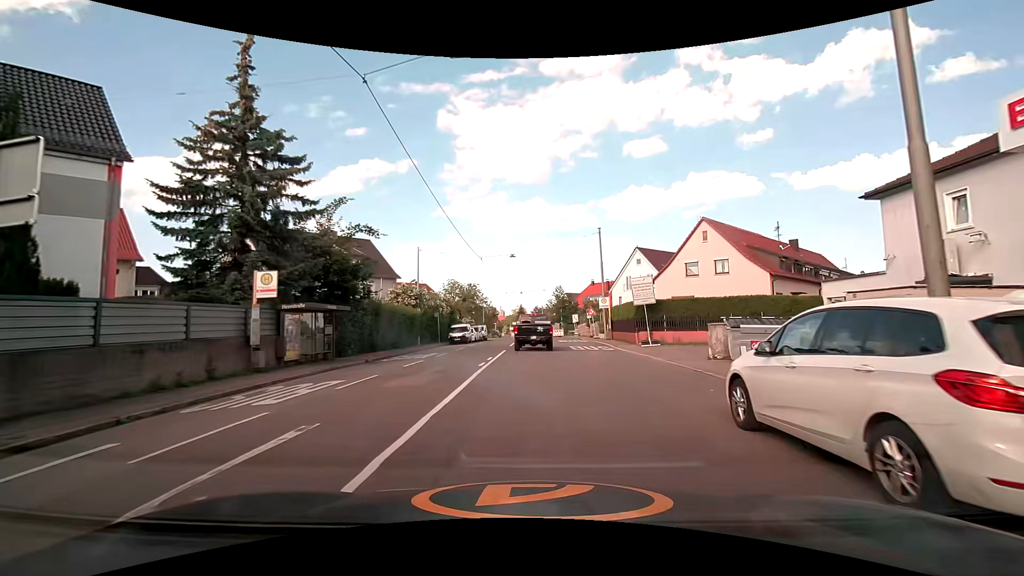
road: tertiary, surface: asphalt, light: Day
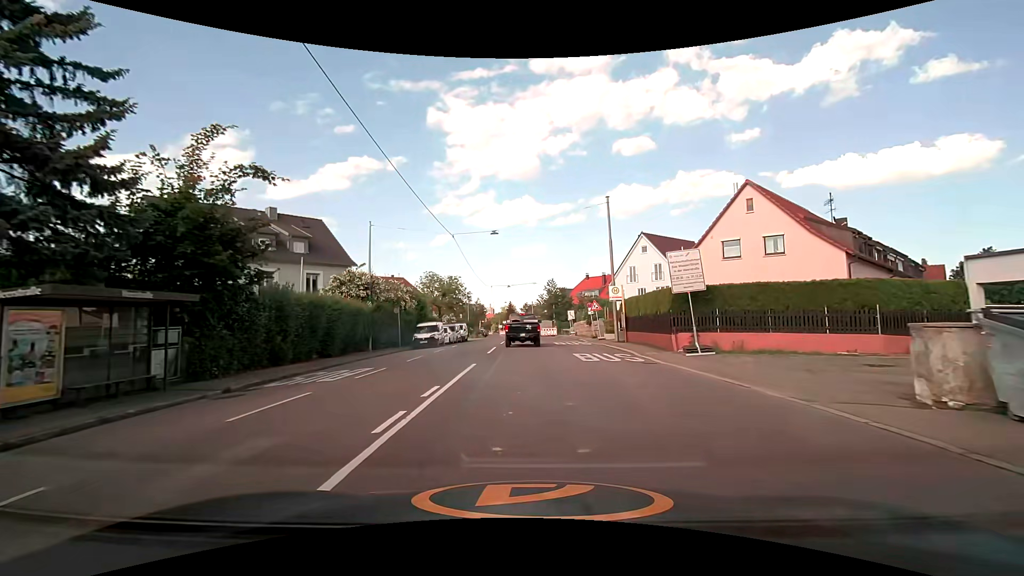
(+0.2, +10.1) m; +2°
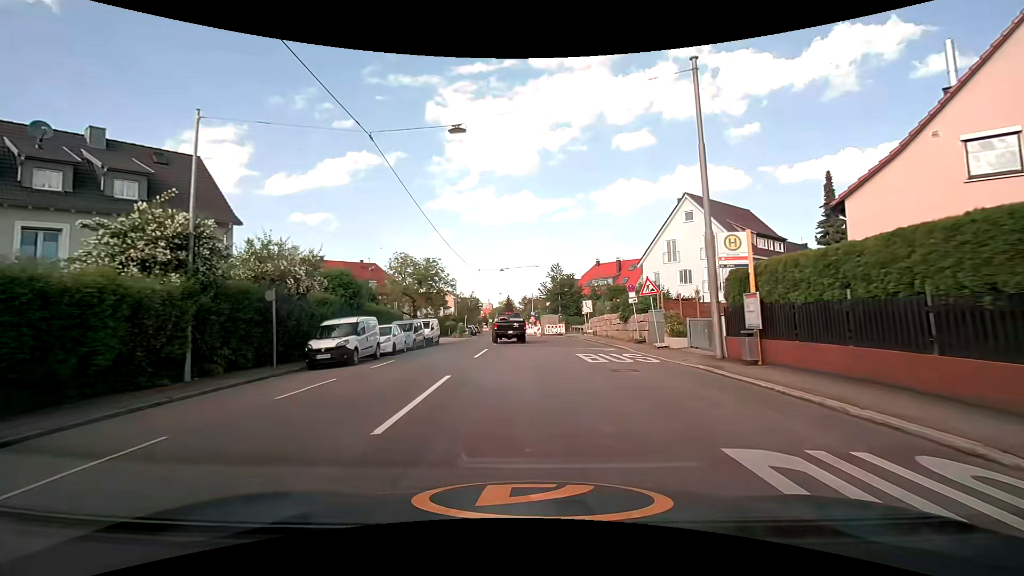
(-0.2, +16.9) m; 0°
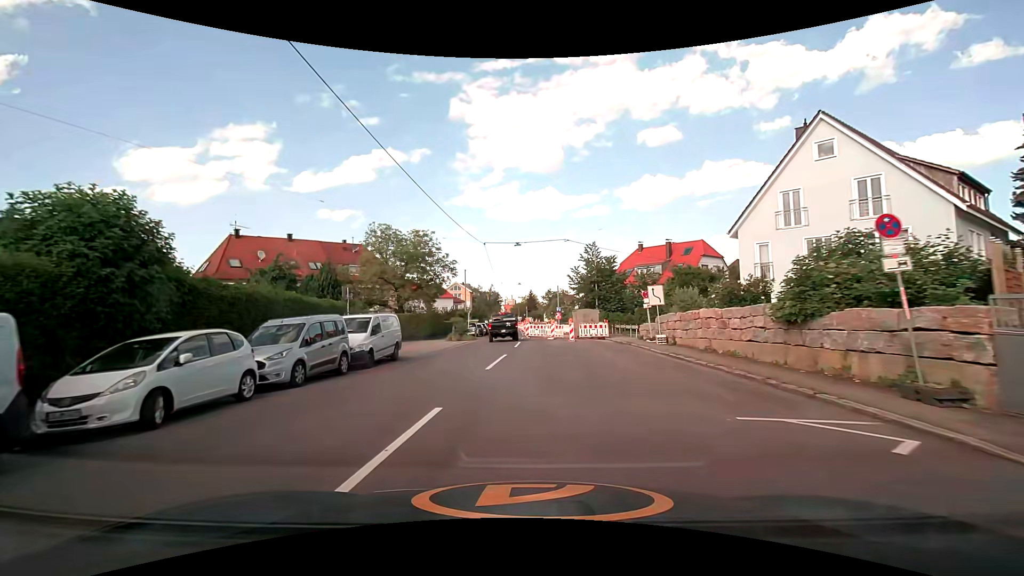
(-0.2, +16.4) m; -2°
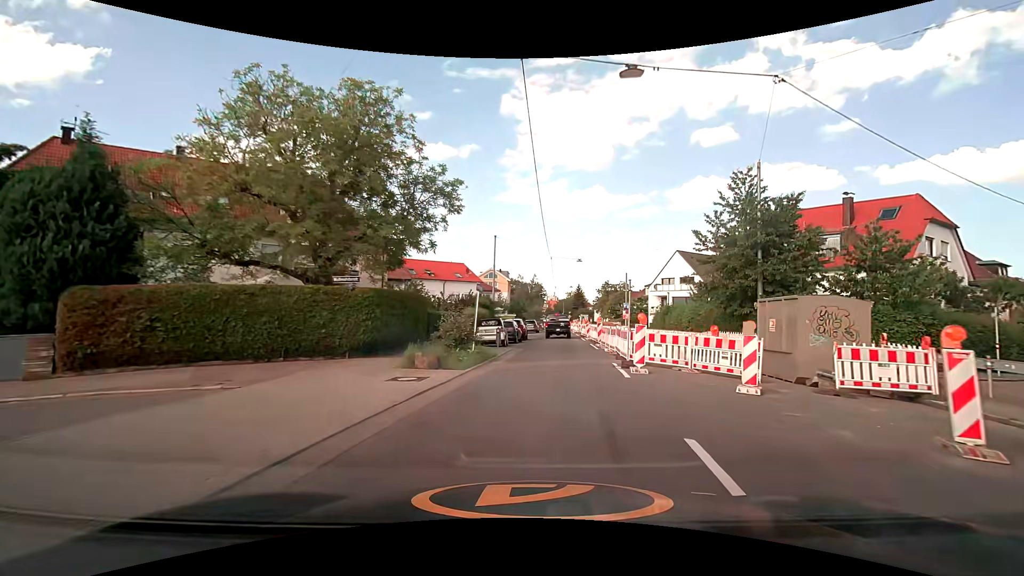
(-1.9, +26.0) m; -6°
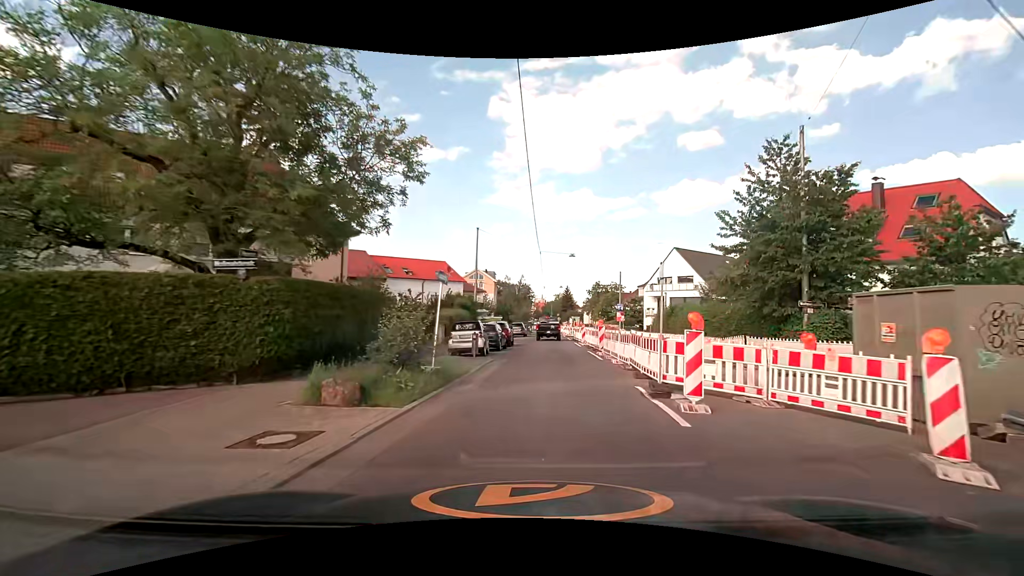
(+0.1, +5.2) m; +2°
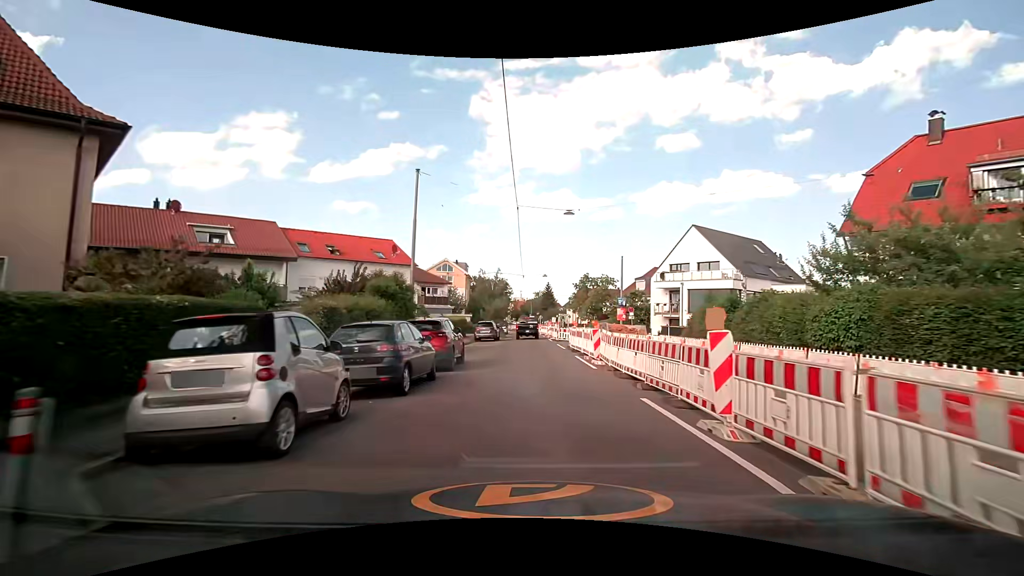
(+0.4, +15.7) m; +2°
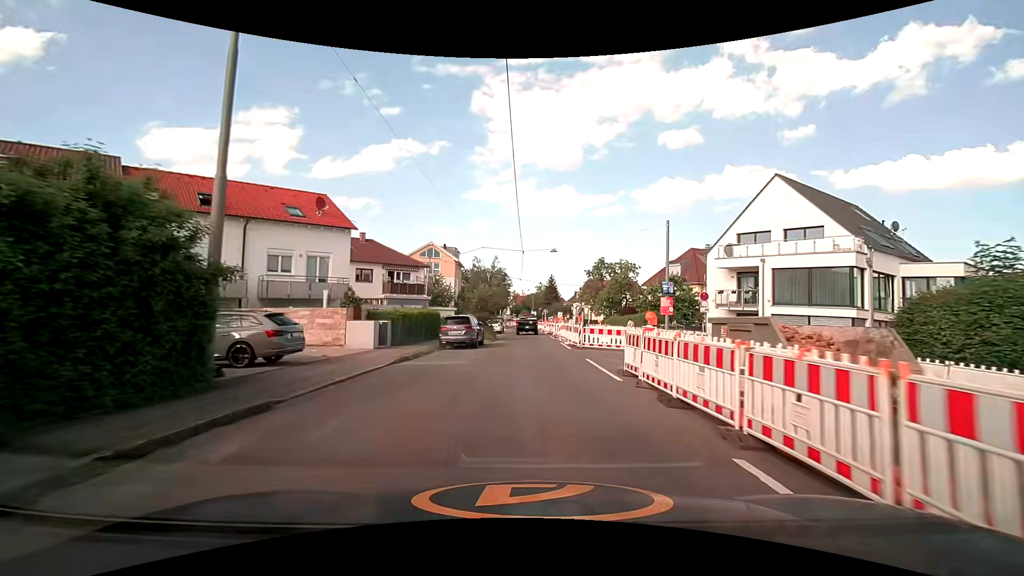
(0.0, +16.3) m; 0°
(0, +10) (0, +20) (0, +30) (0, +40) (0, +50) (0, +60) (-1, +70) (-1, +80) (0, +90) (+1, +100) m
